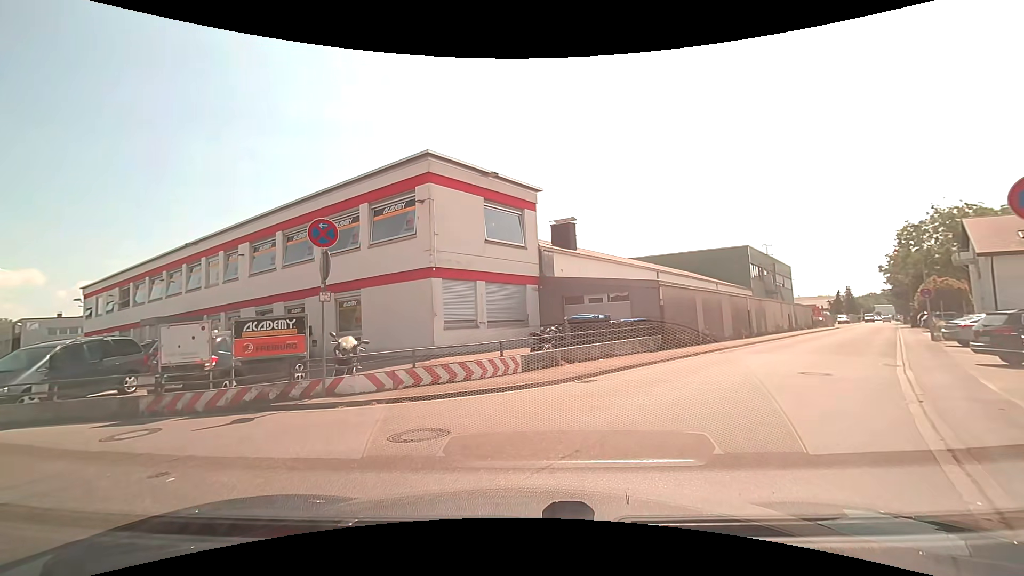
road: unclassified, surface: asphalt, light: Day
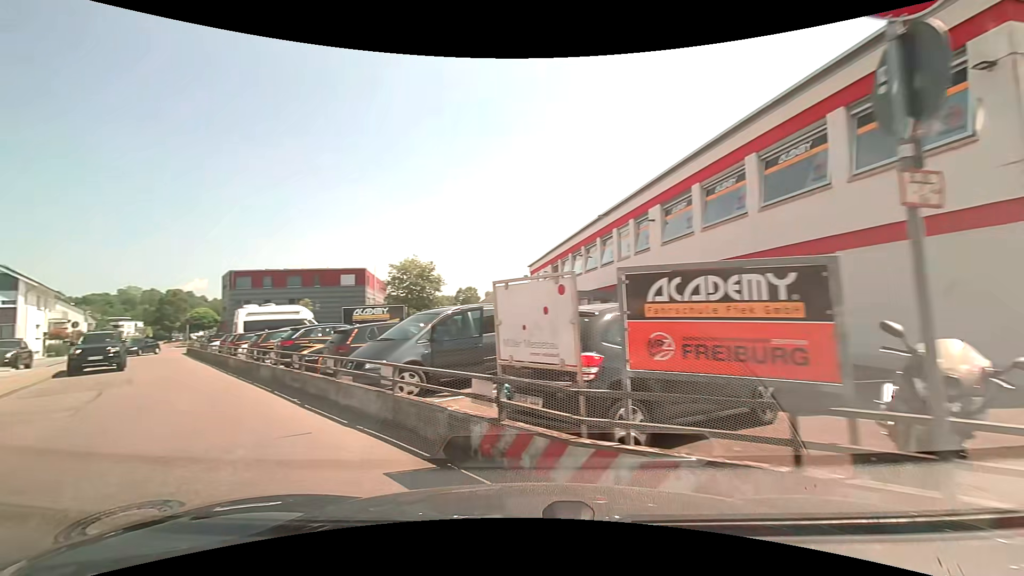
(-2.3, +7.0) m; -44°
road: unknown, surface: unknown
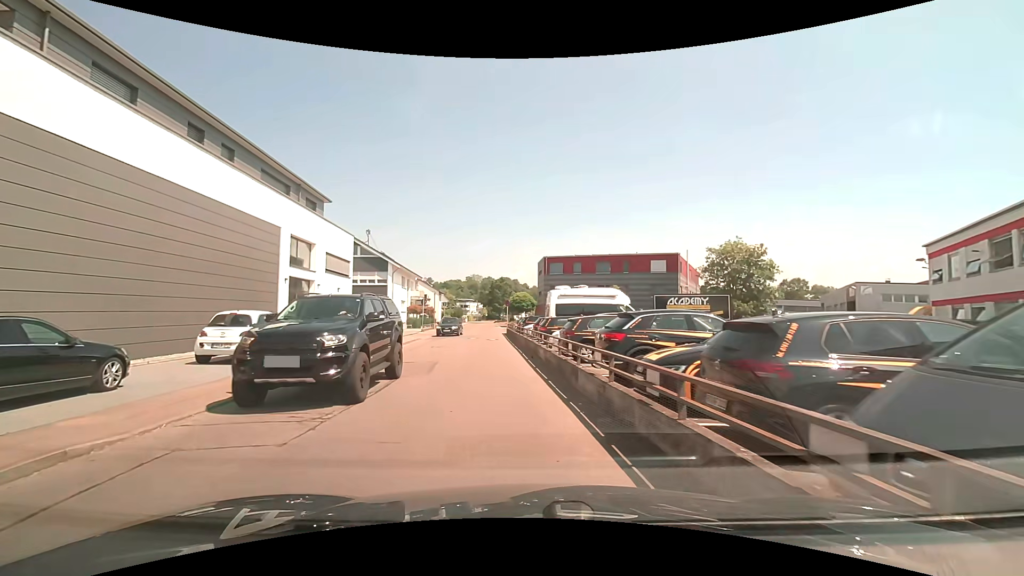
(-2.6, +6.7) m; -34°
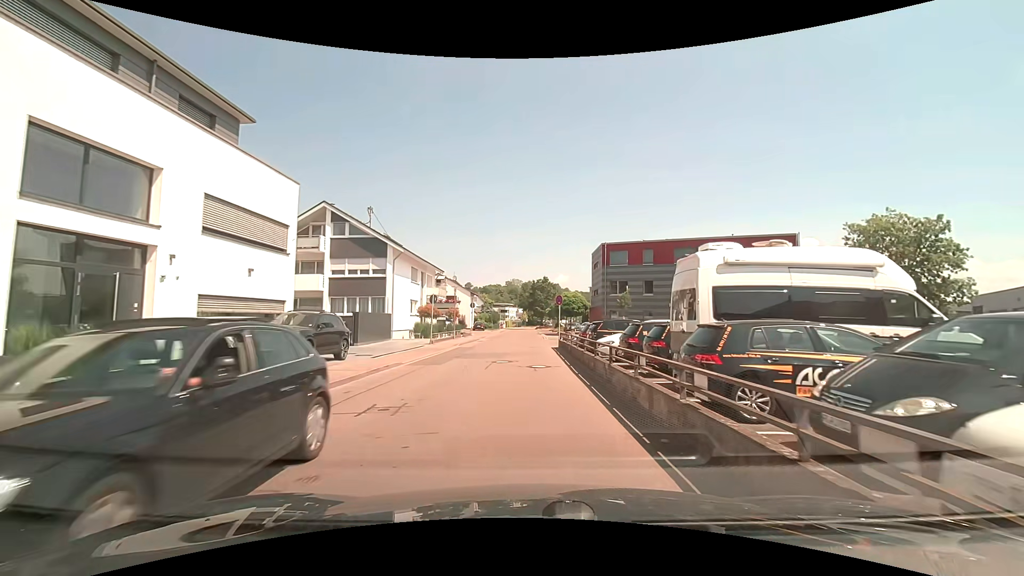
(-0.9, +16.3) m; -4°
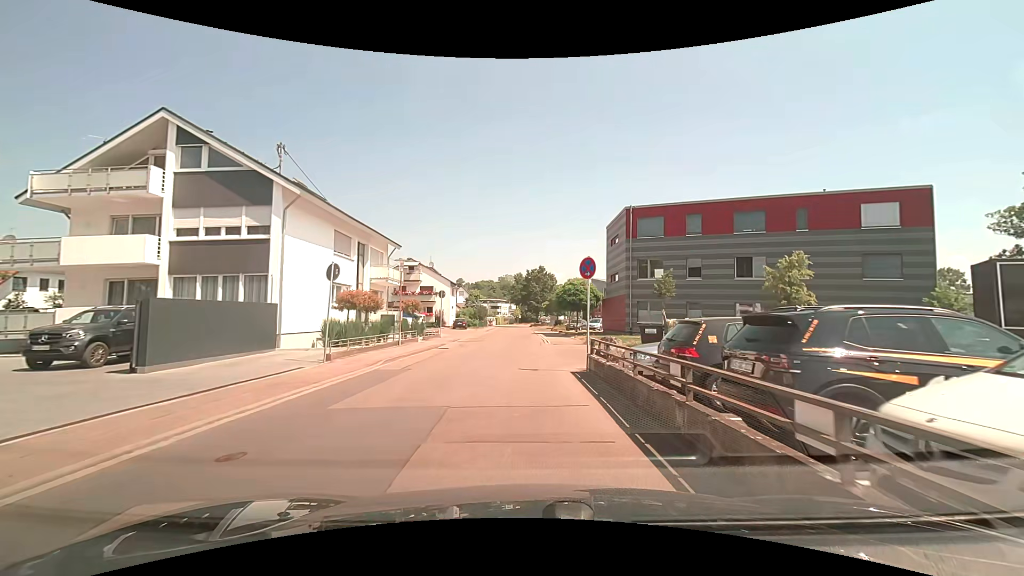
(+0.1, +15.6) m; +1°
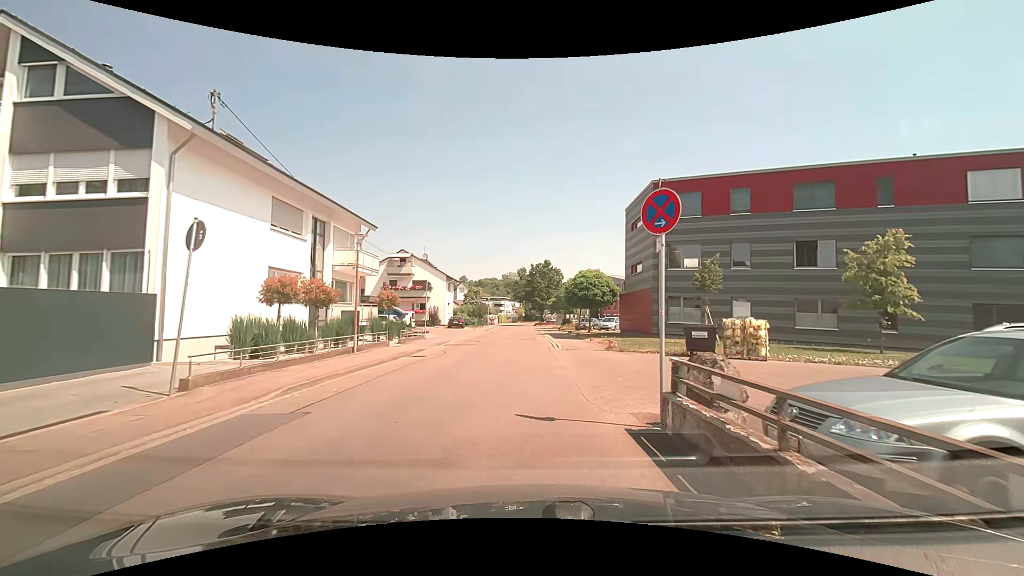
(0.0, +6.7) m; 0°
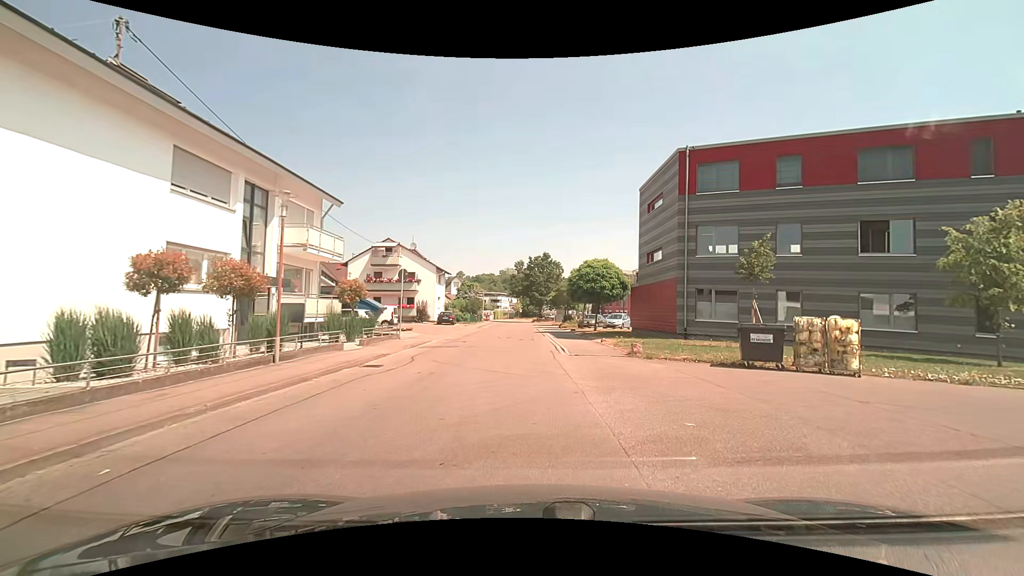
(0.0, +5.1) m; 0°
